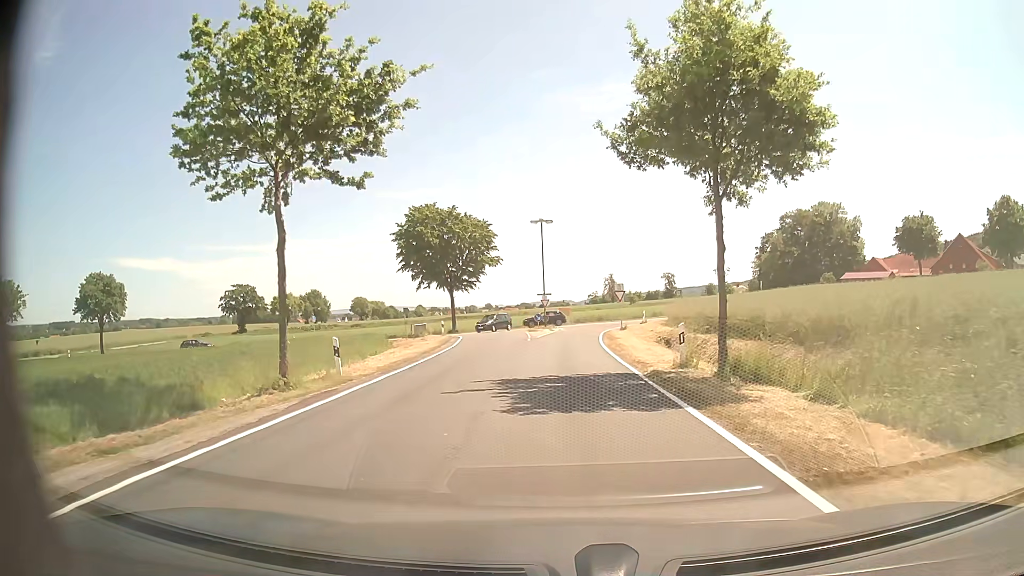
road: tertiary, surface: asphalt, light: Day
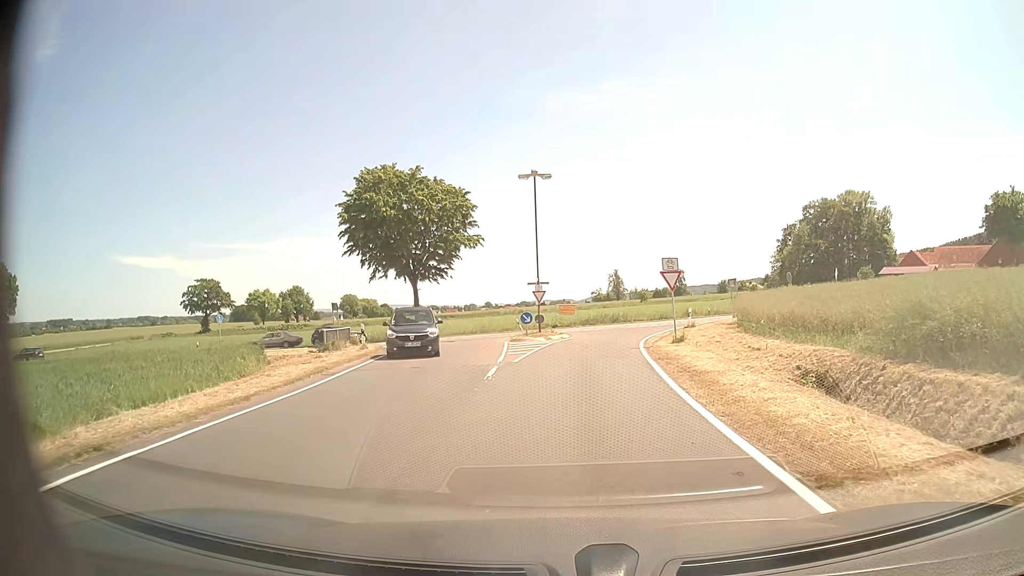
(+0.1, +19.5) m; +1°
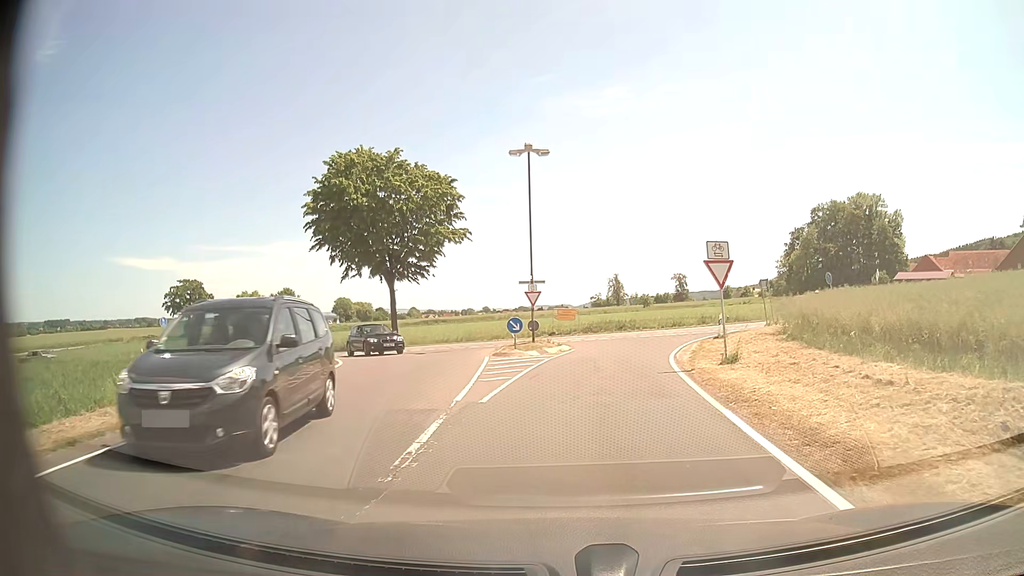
(0.0, +7.4) m; -1°
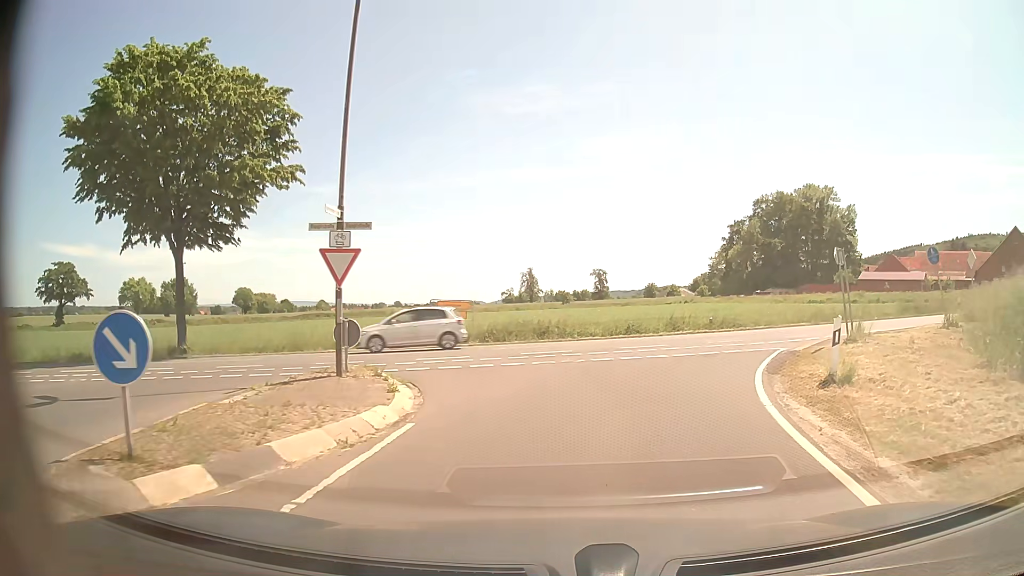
(+1.2, +19.4) m; +8°
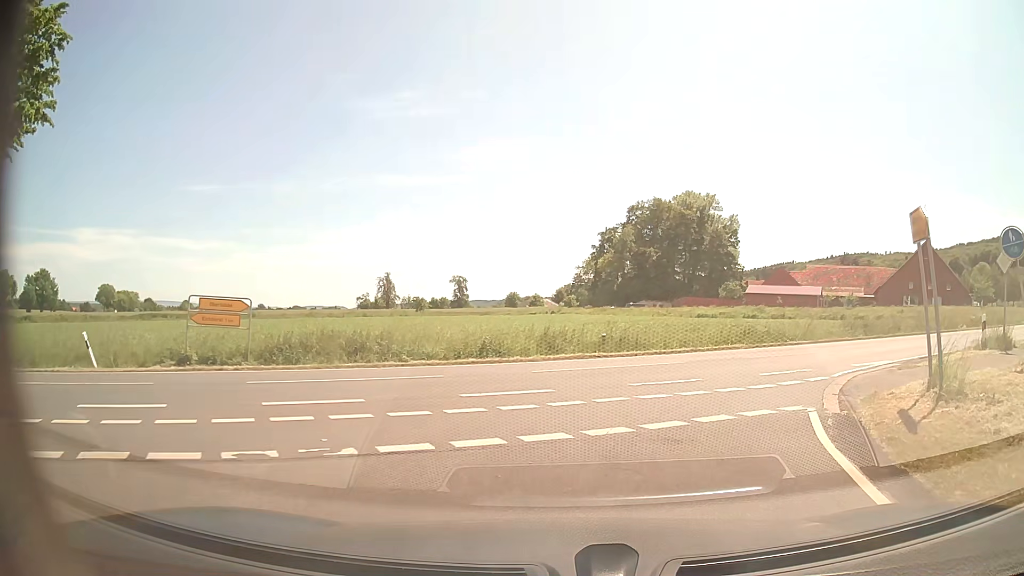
(+0.7, +10.1) m; +11°
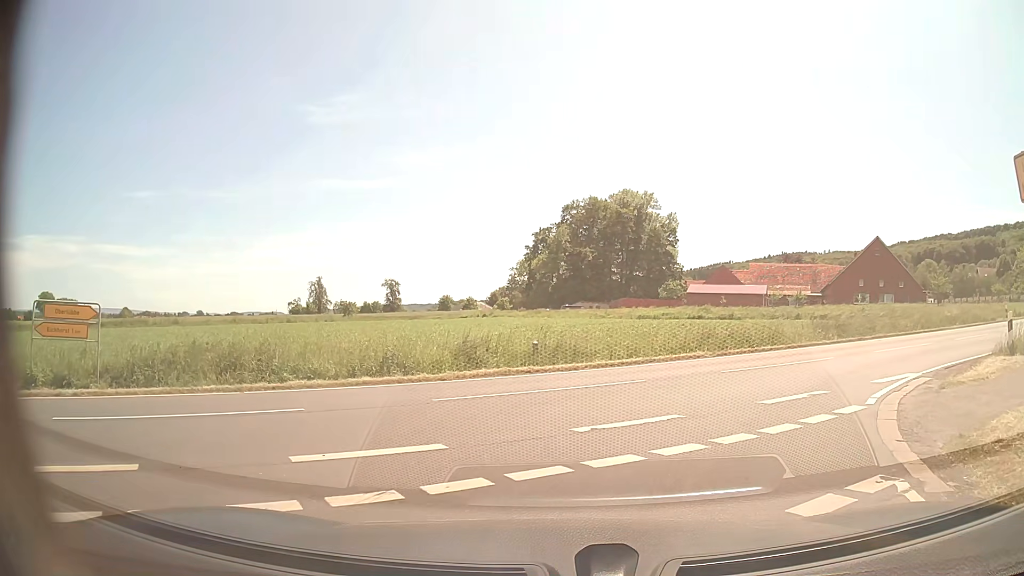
(+0.3, +4.2) m; +7°
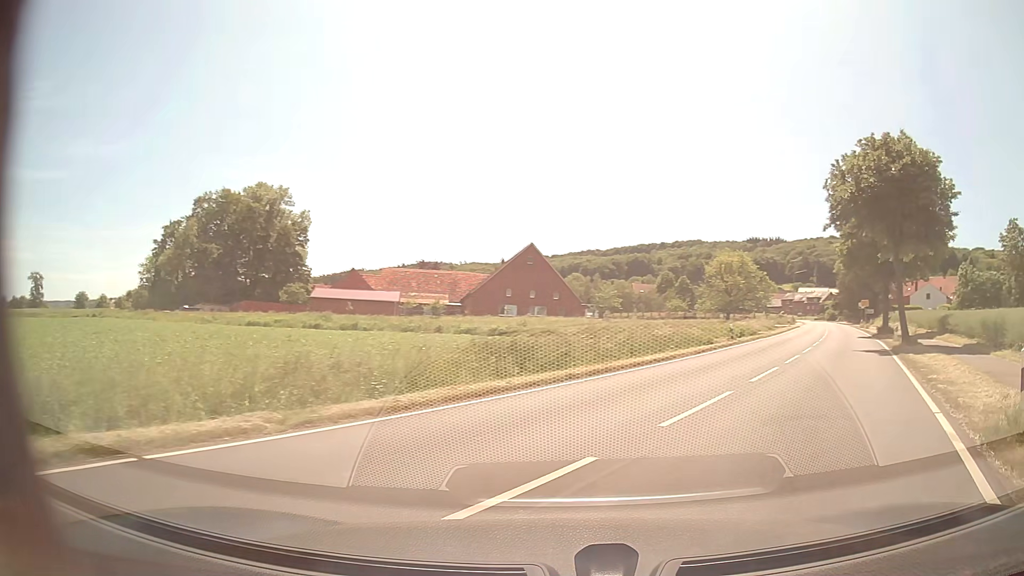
(+2.1, +11.0) m; +29°
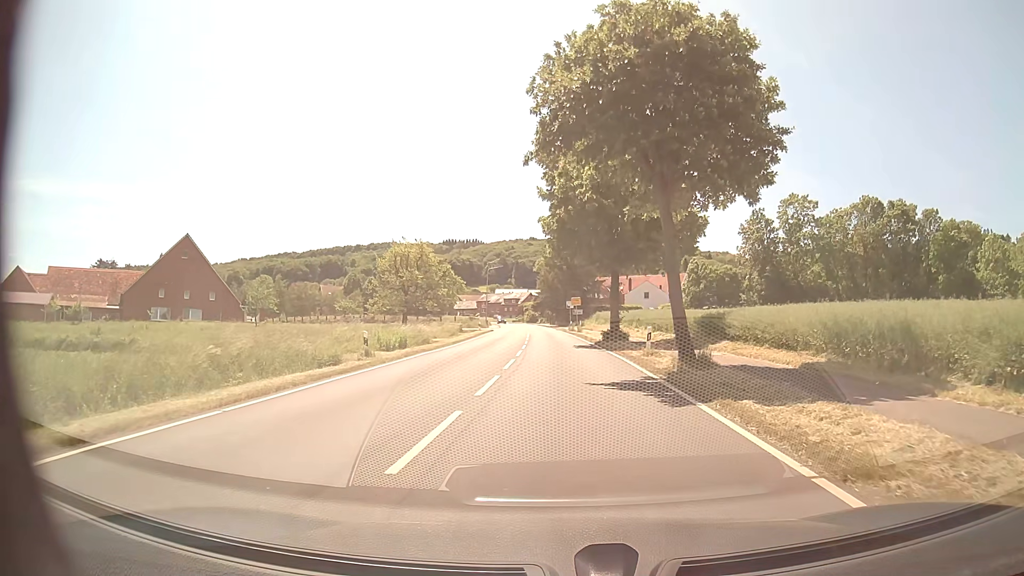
(+5.1, +13.7) m; +27°
(0, +10) (0, +20) (0, +30) (-1, +40) (-1, +50) (-1, +60) (-2, +70) (-2, +80) (-3, +90) (-3, +100) m
